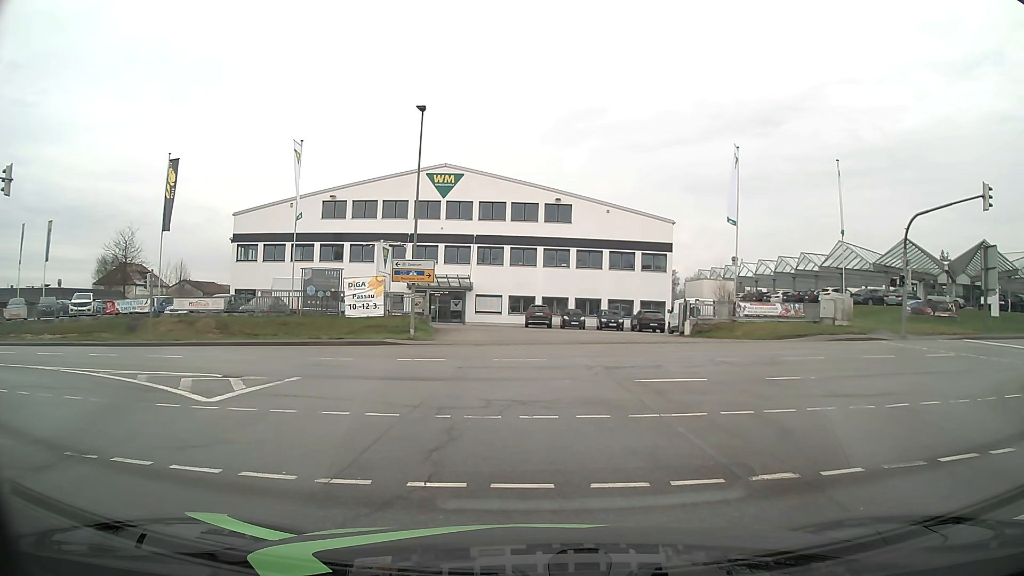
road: secondary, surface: asphalt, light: Day
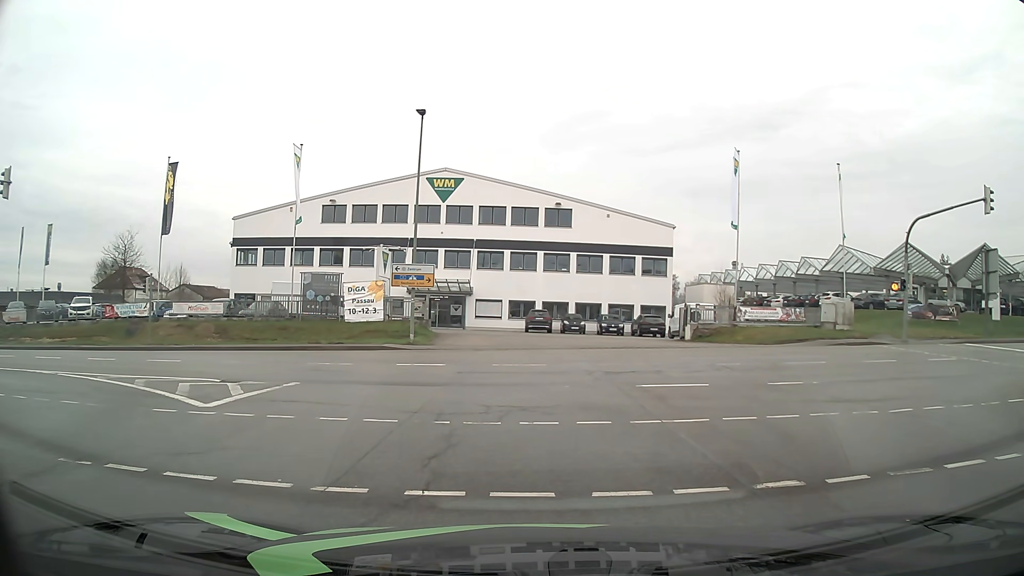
(0.0, +0.1) m; 0°
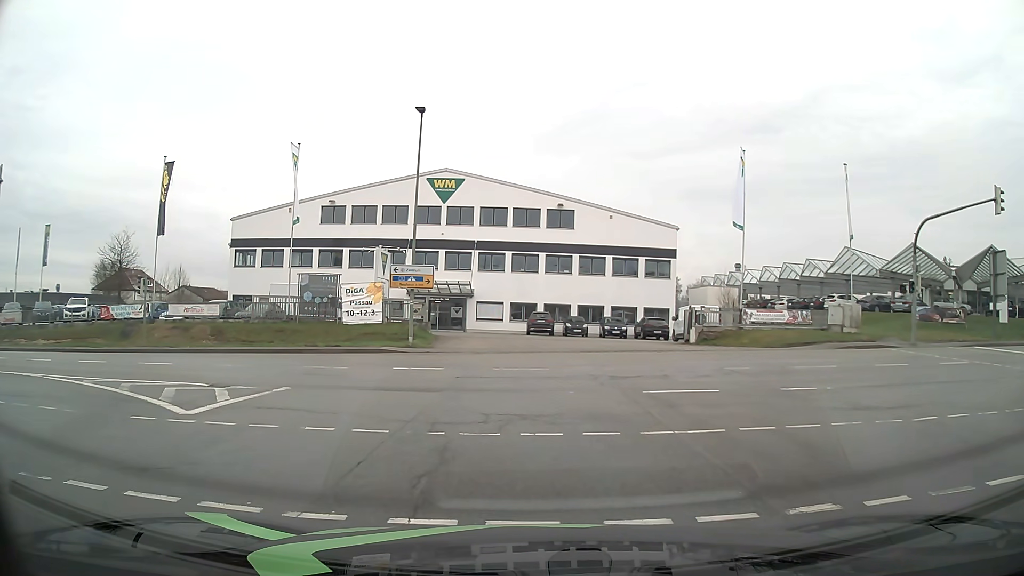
(0.0, +0.8) m; 0°
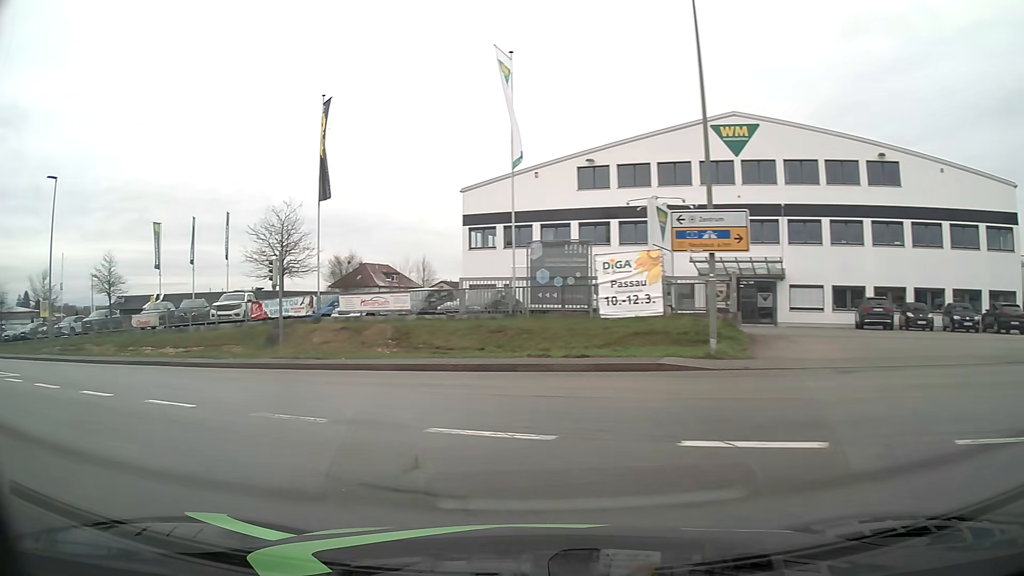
(-2.0, +13.1) m; -25°
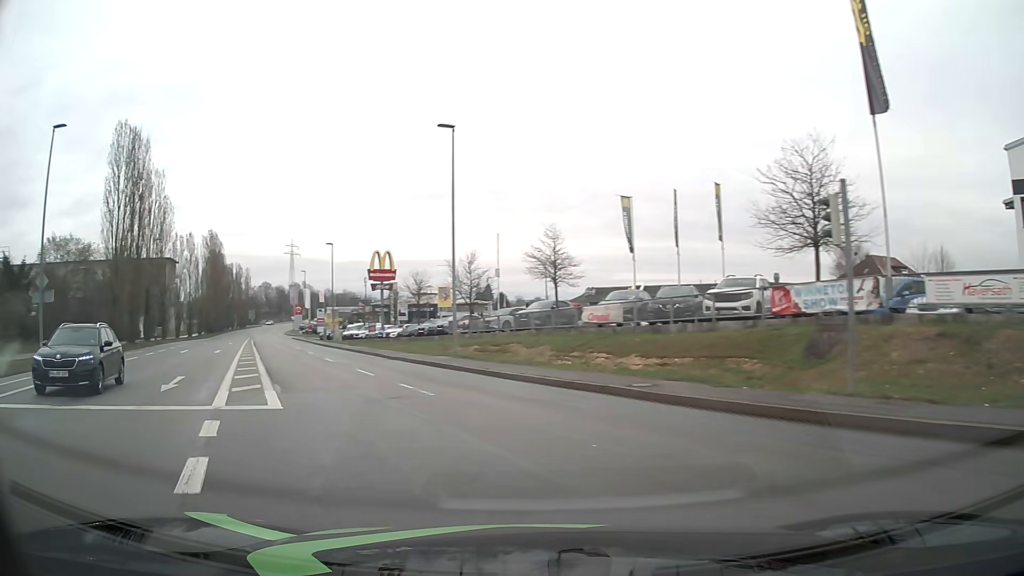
(-4.2, +10.9) m; -42°
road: tertiary
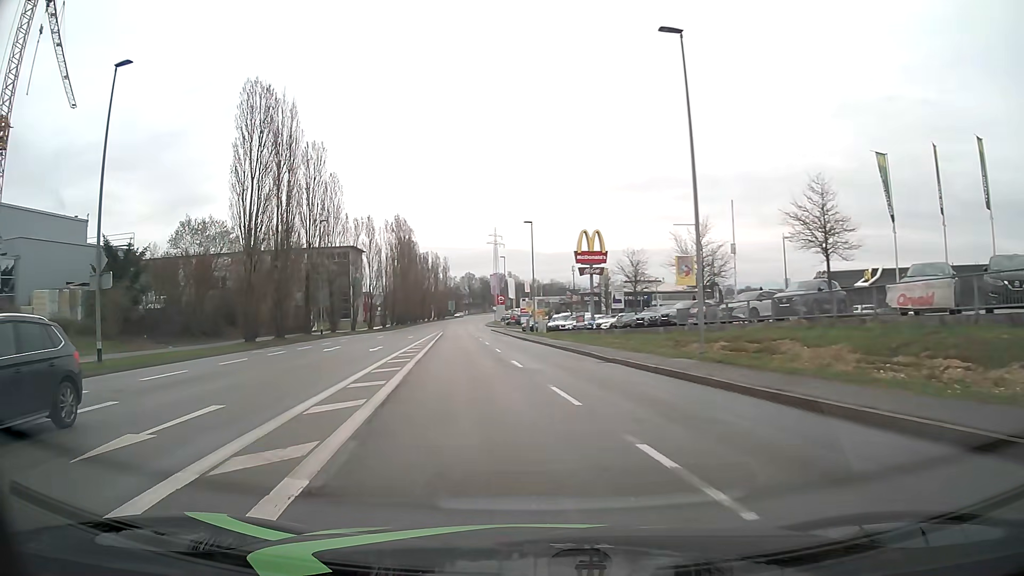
(-1.6, +9.5) m; -18°
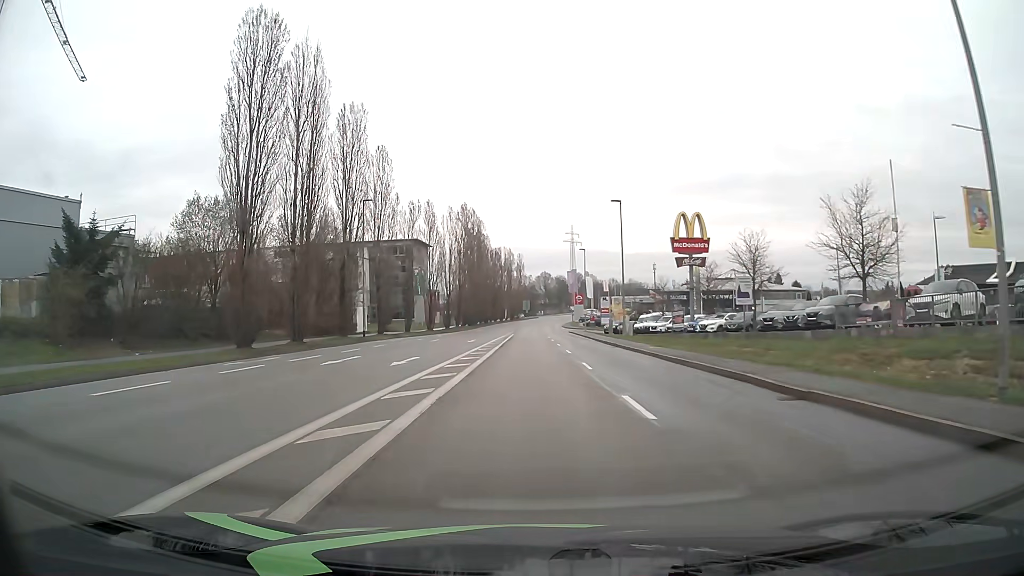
(-0.8, +11.1) m; -7°
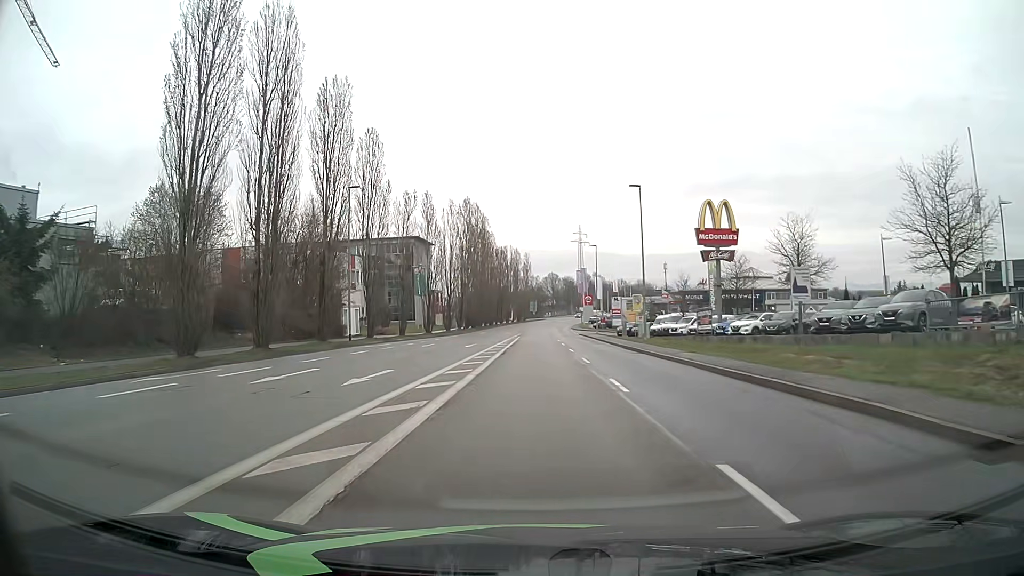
(0.0, +6.1) m; 0°
(0, +10) (0, +20) (0, +30) (0, +40) (0, +50) (0, +60) (0, +70) (0, +80) (0, +90) (0, +100) m
